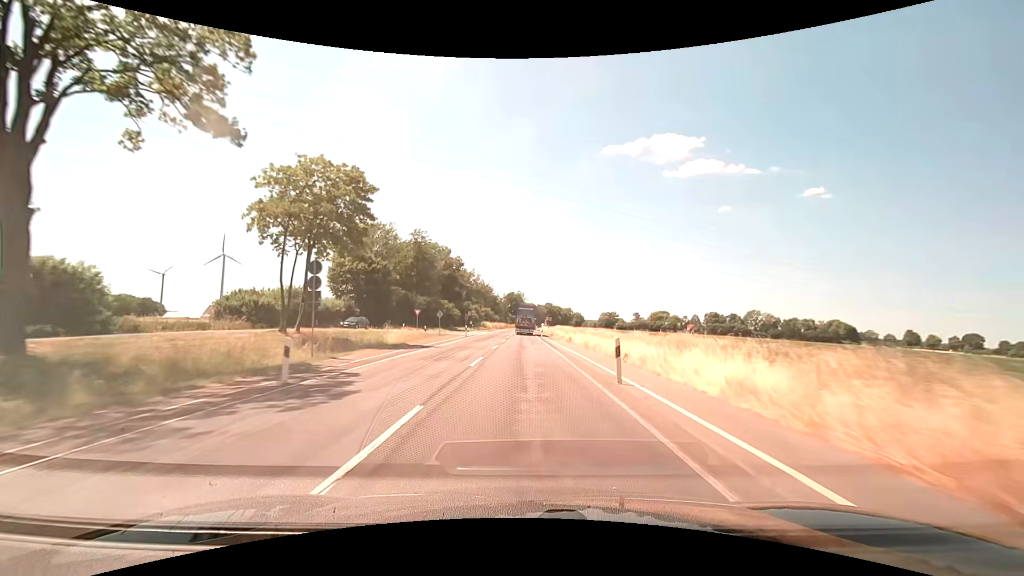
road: secondary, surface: asphalt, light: Day
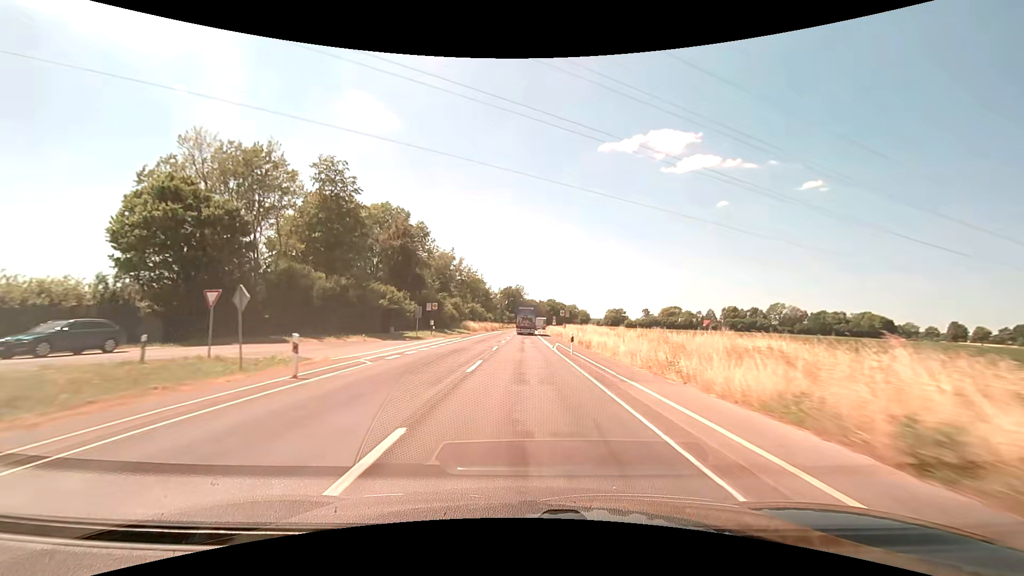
(-0.1, +37.5) m; 0°
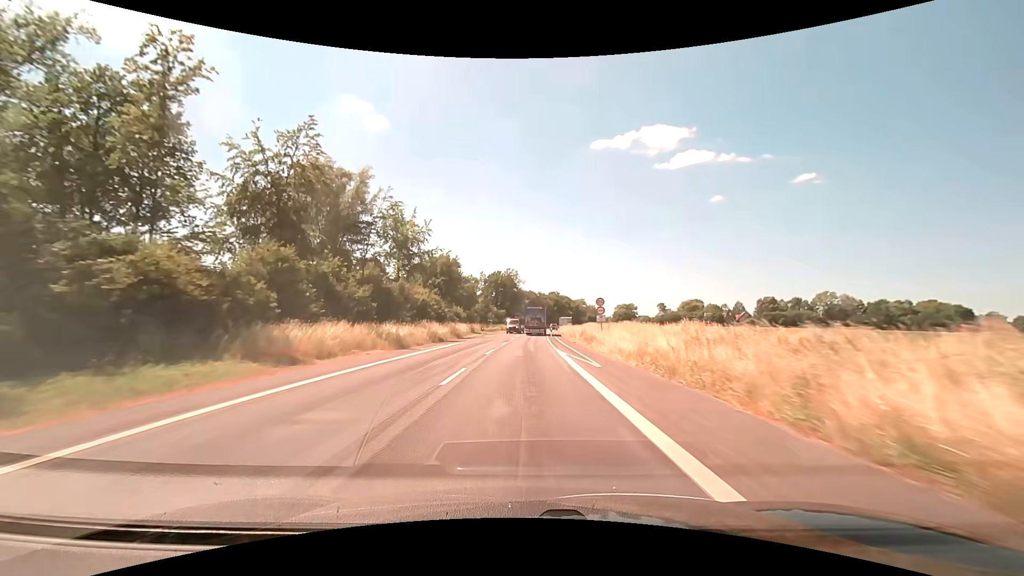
(+0.3, +62.6) m; 0°
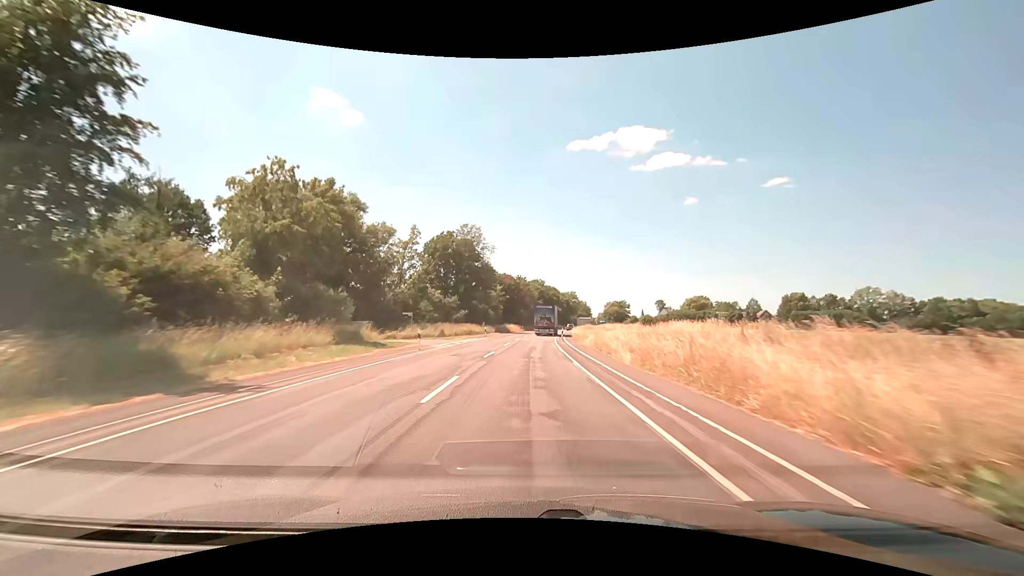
(+1.0, +62.6) m; +3°
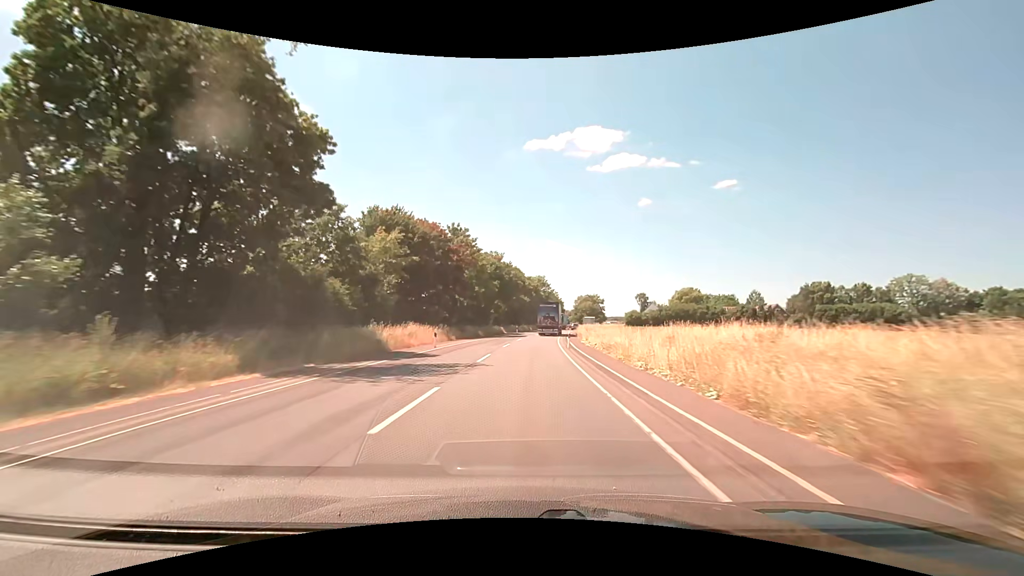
(+2.4, +62.4) m; +5°
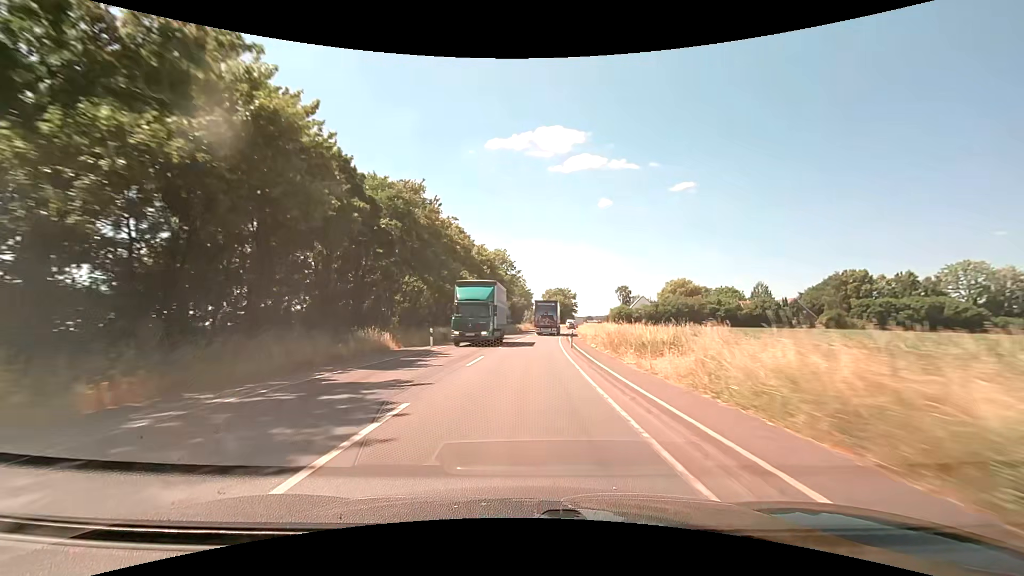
(+1.9, +50.0) m; +4°
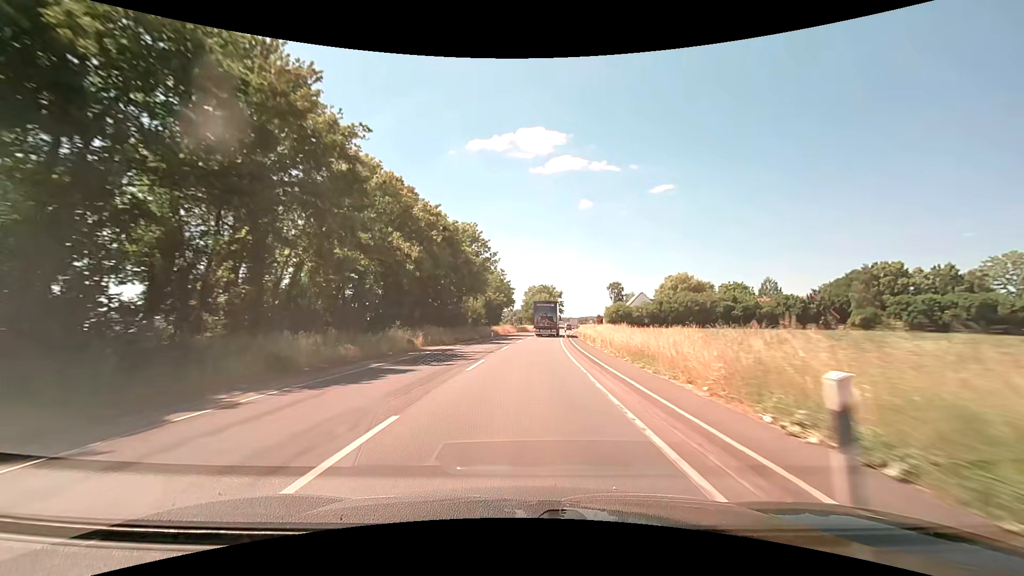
(+0.4, +24.9) m; +2°
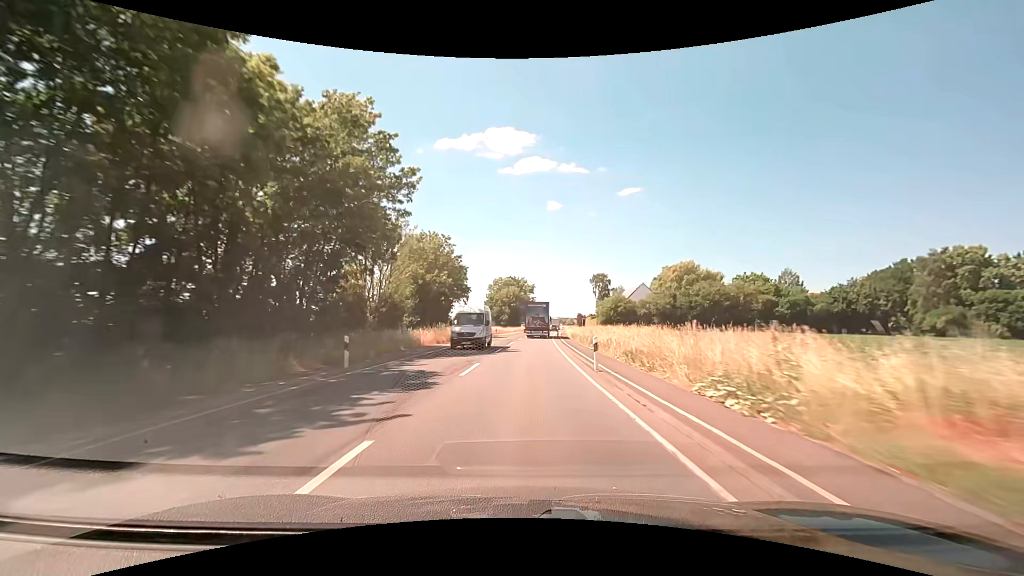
(+1.1, +37.4) m; +3°
(0, +10) (0, +20) (+1, +30) (+1, +40) (+1, +50) (+2, +60) (+3, +70) (+4, +80) (+4, +90) (+5, +100) m
